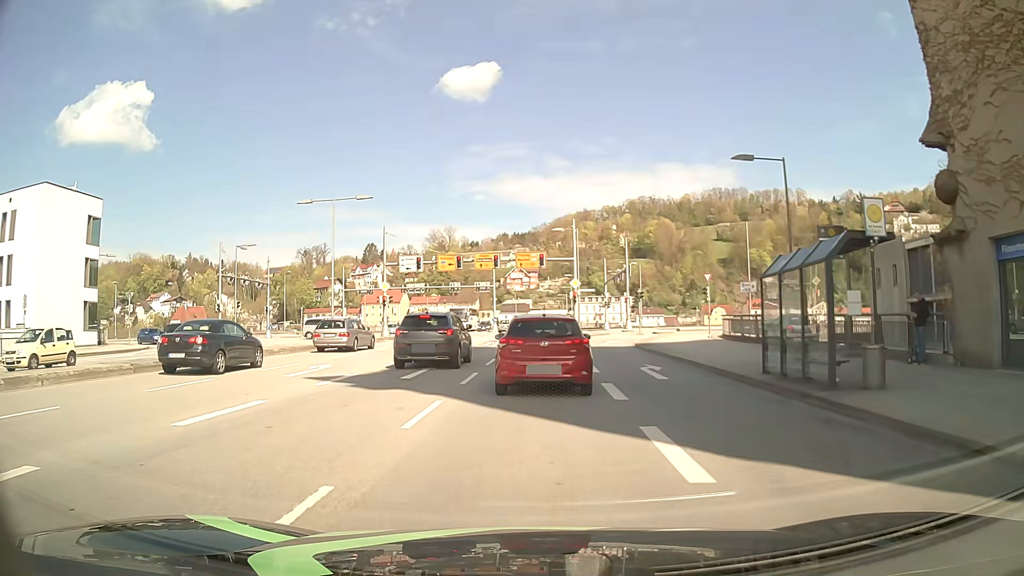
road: primary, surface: asphalt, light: Day
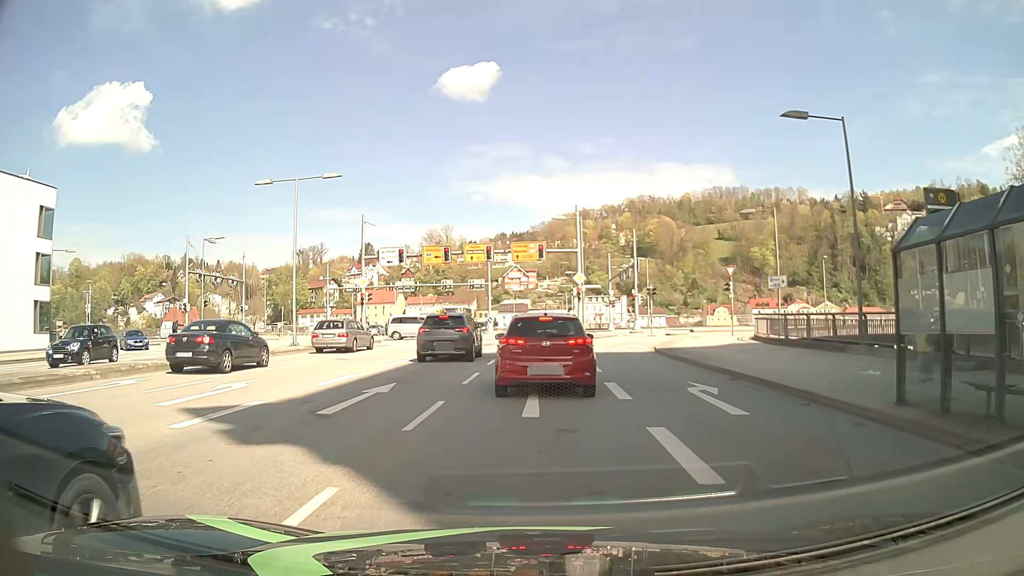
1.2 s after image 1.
(+0.1, +6.0) m; +2°
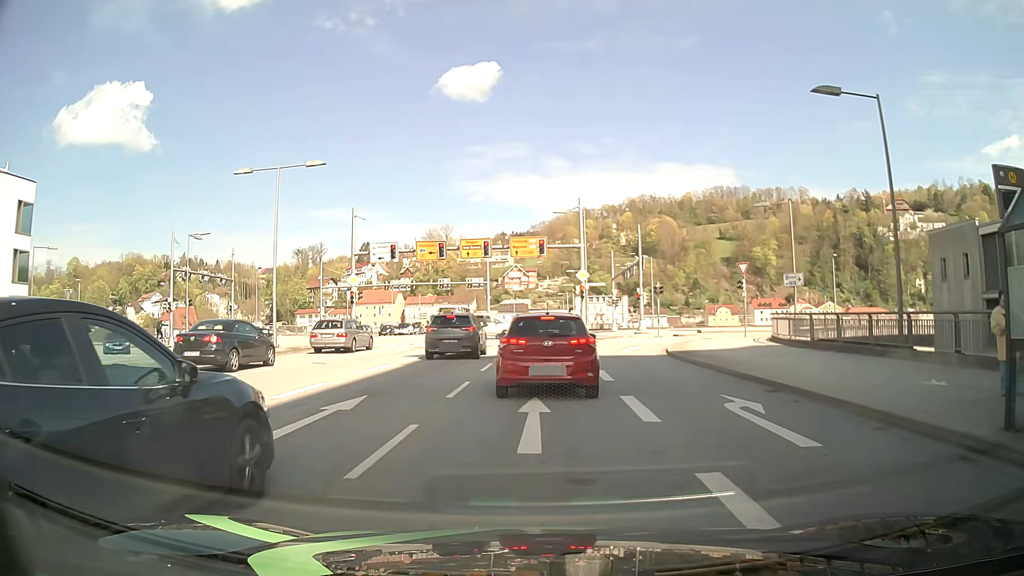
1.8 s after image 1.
(0.0, +2.6) m; -1°
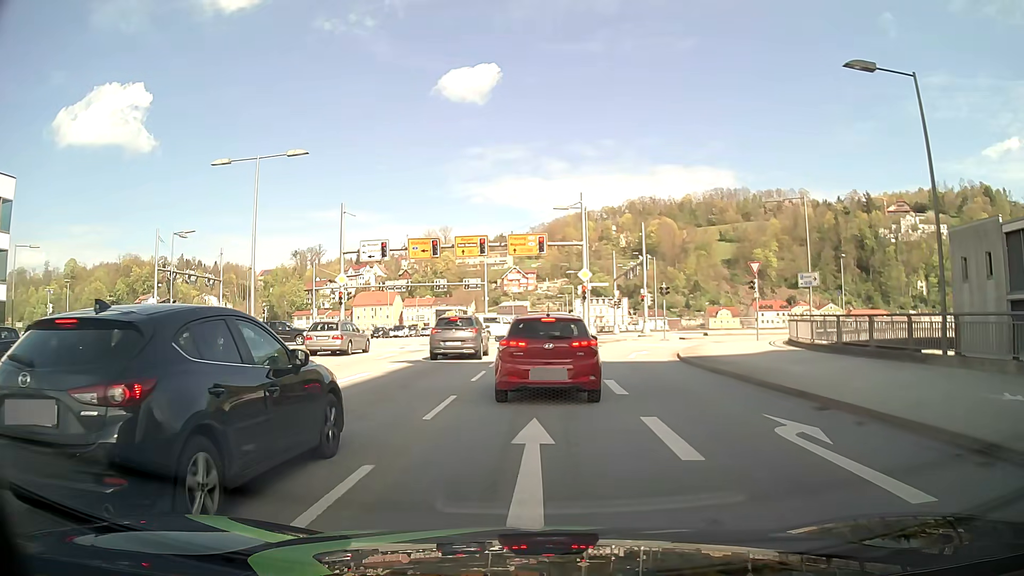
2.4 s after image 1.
(0.0, +2.3) m; -1°
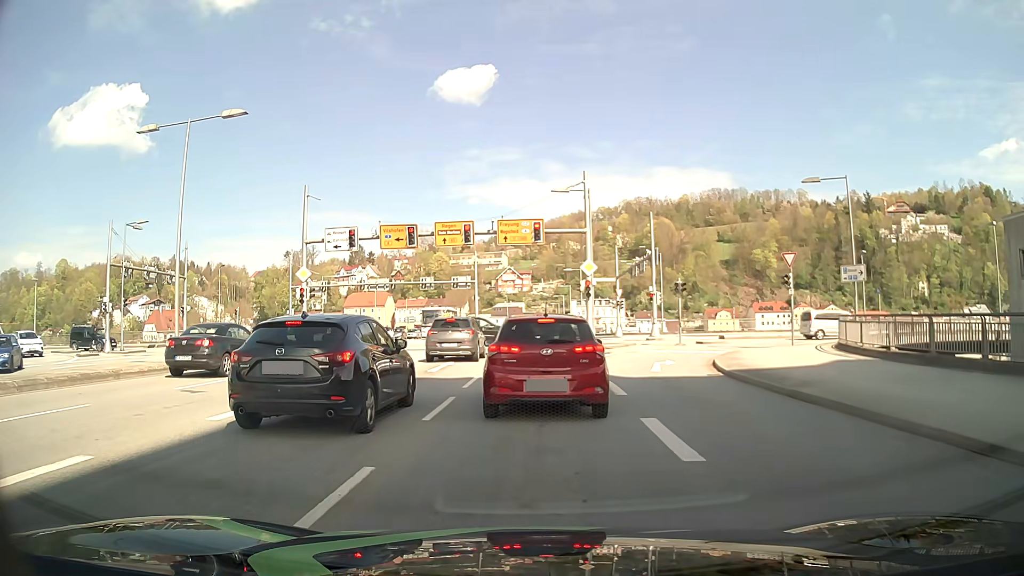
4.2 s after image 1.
(+0.2, +5.9) m; +1°
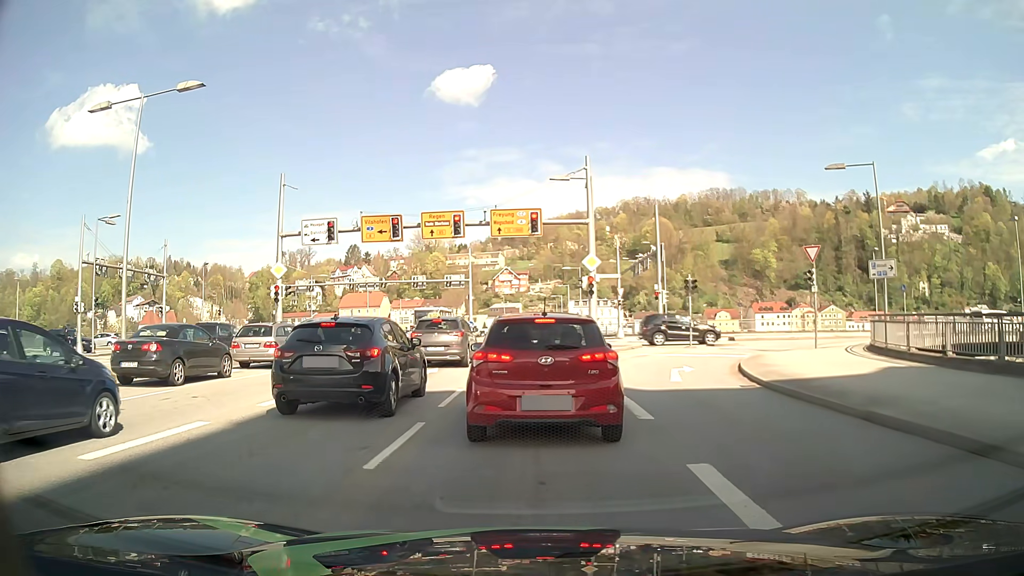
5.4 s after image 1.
(0.0, +3.0) m; -2°
